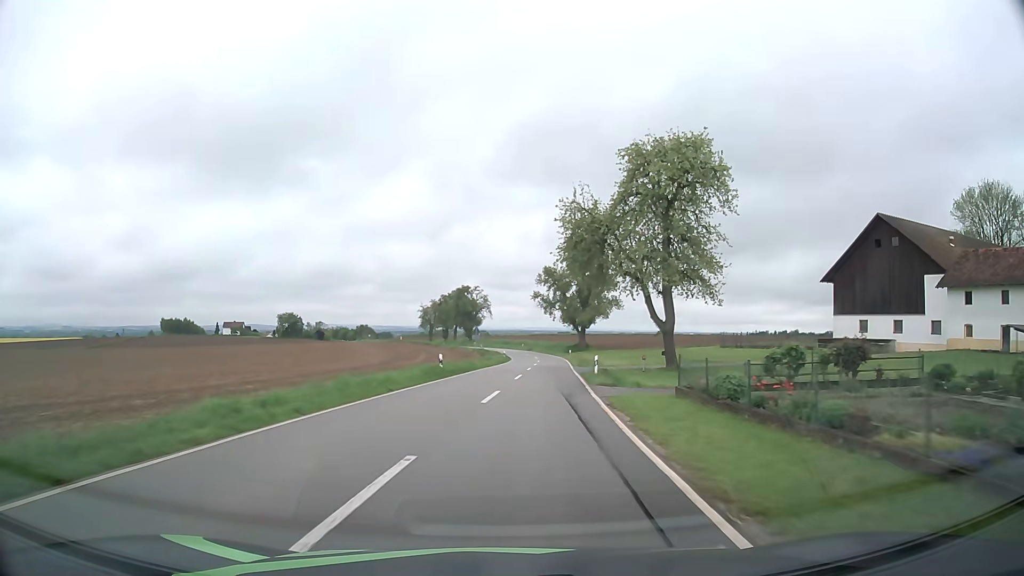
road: tertiary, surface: asphalt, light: Day
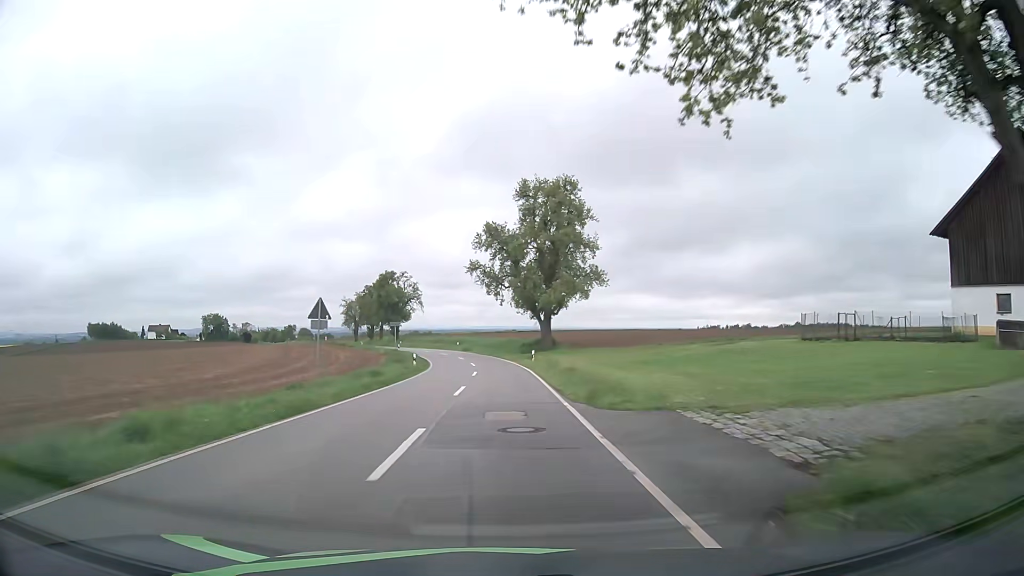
(+2.3, +32.9) m; +5°
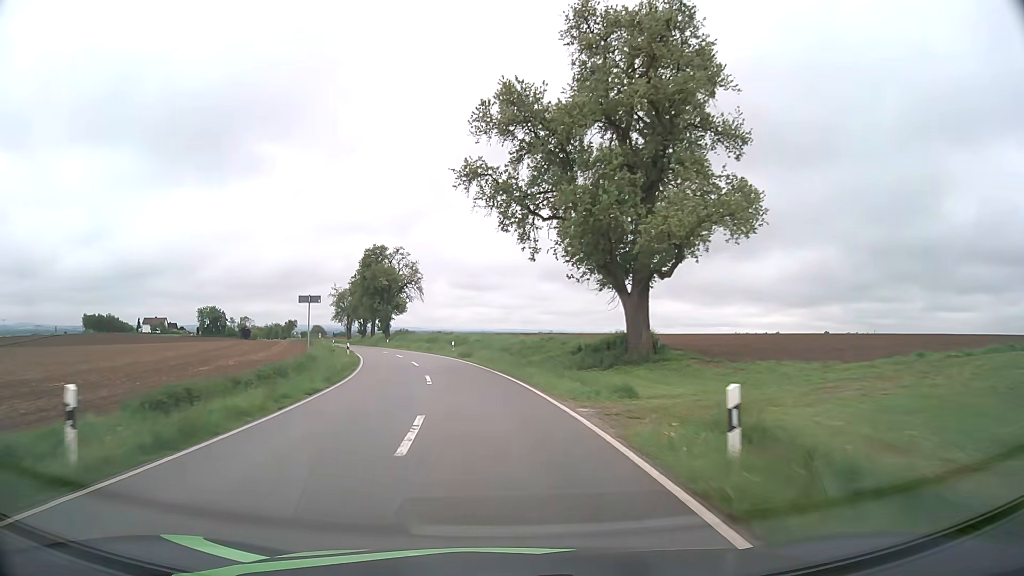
(-0.2, +34.5) m; -2°
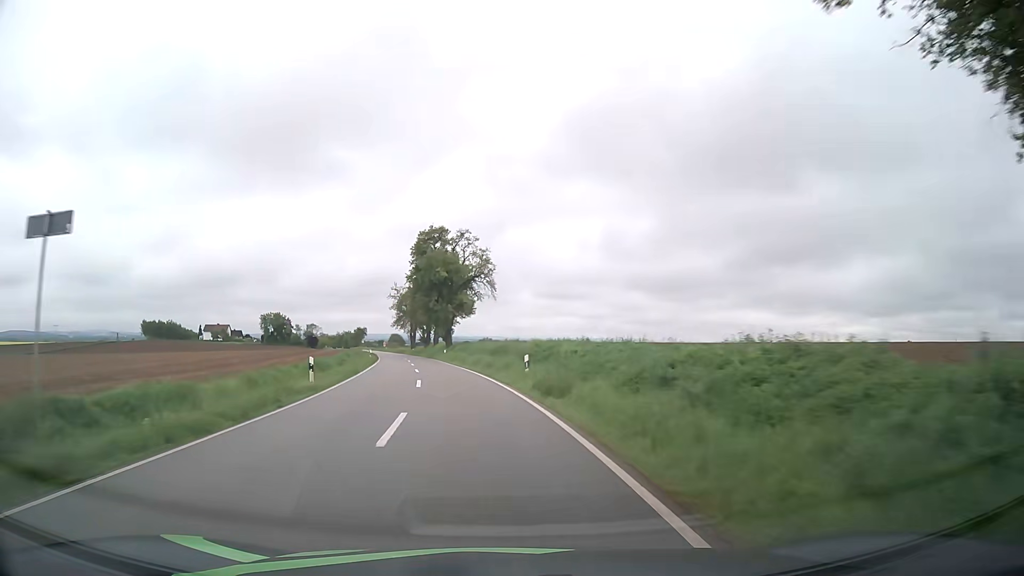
(-1.3, +23.2) m; -7°
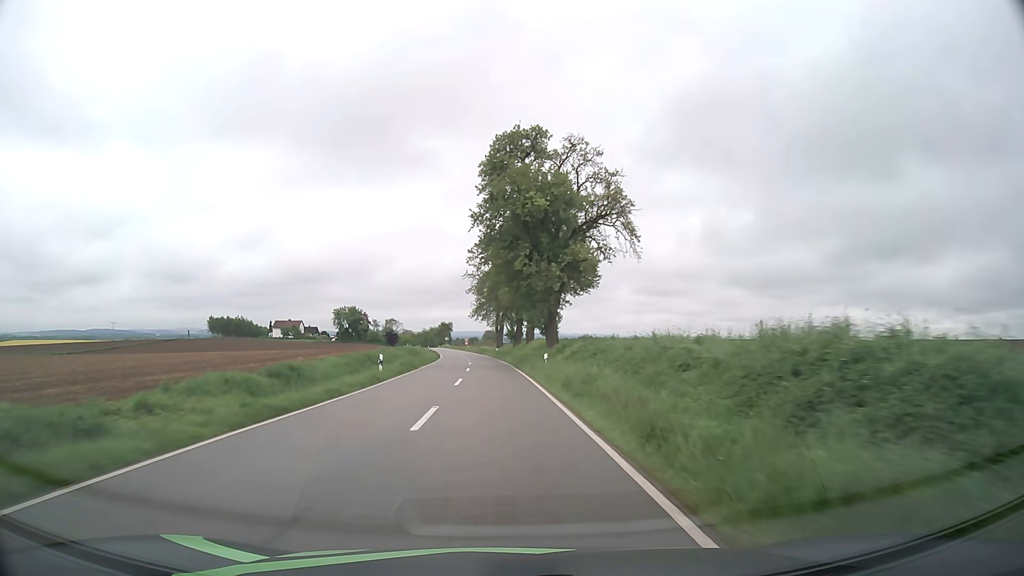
(-3.1, +34.9) m; -8°
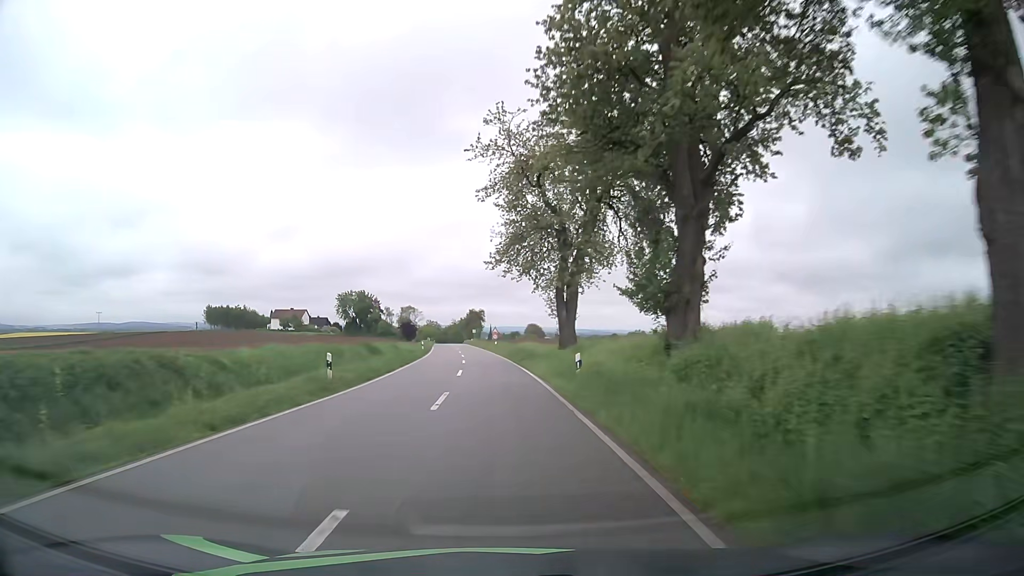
(-2.0, +56.9) m; -4°
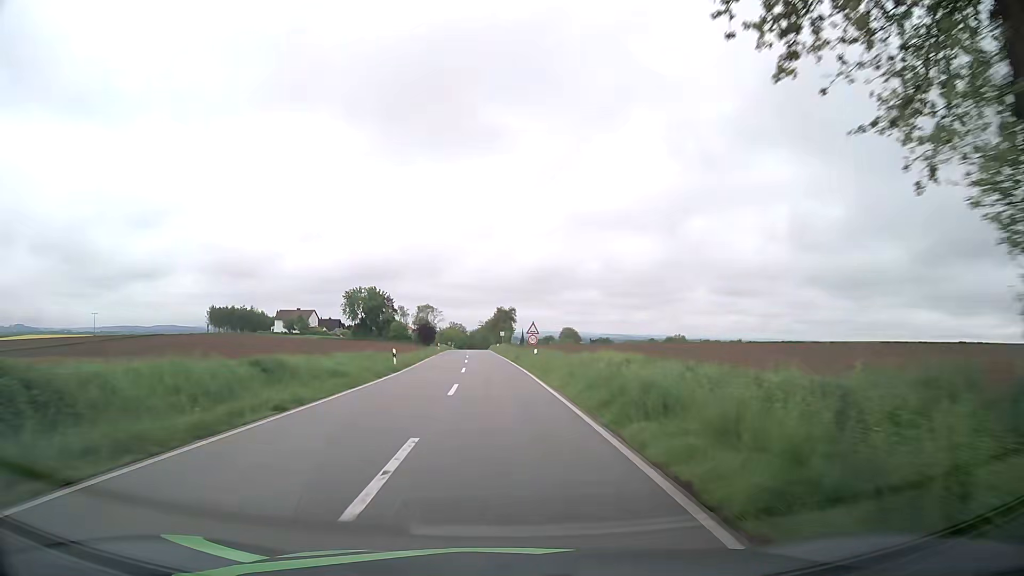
(-0.6, +31.6) m; -3°
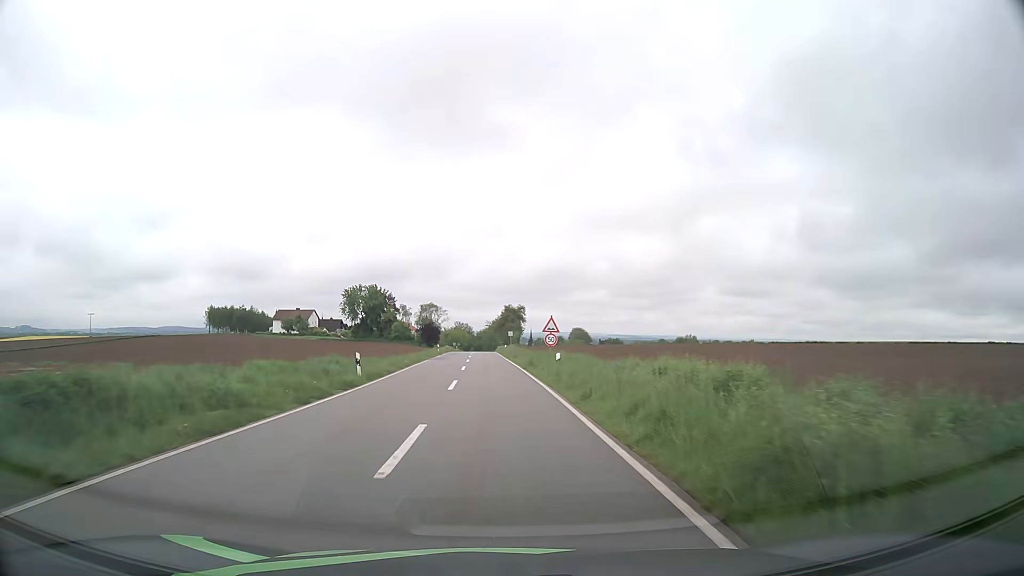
(0.0, +10.1) m; -1°
(0, +10) (0, +20) (0, +30) (-1, +40) (-1, +50) (-2, +60) (-2, +70) (-2, +80) (-3, +90) (-3, +100) m
